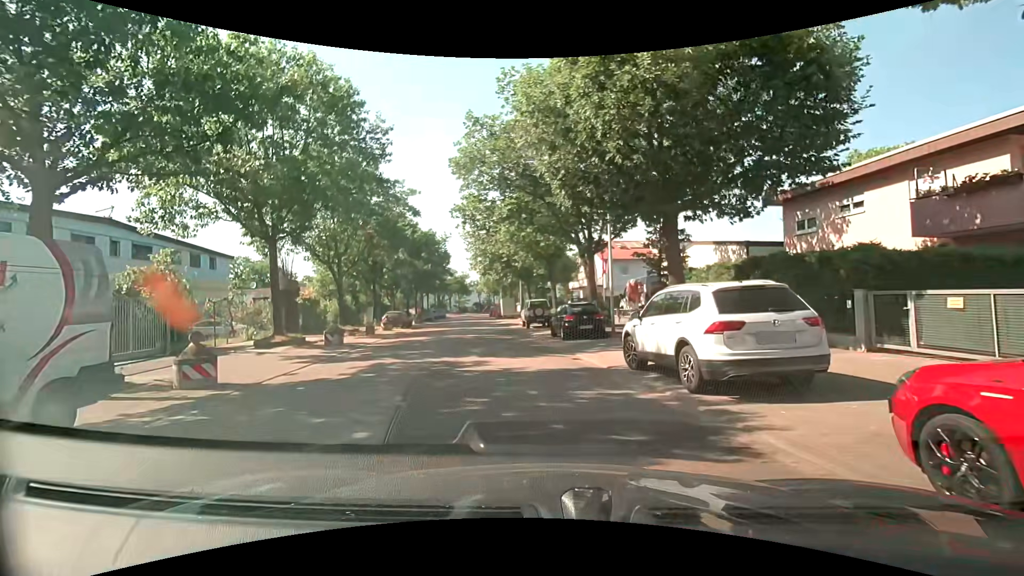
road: residential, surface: asphalt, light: Day
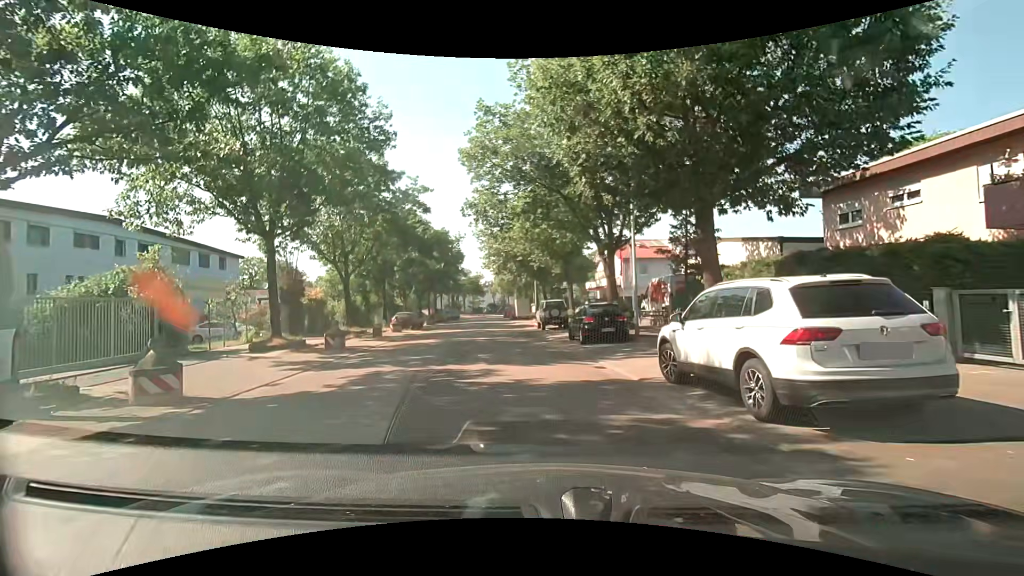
(-0.1, +1.7) m; -3°
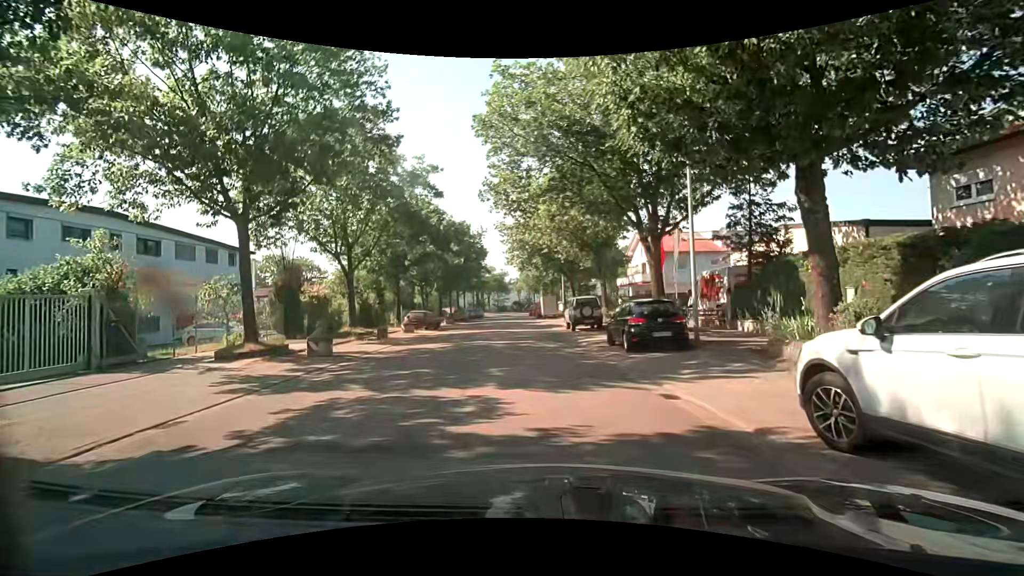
(-0.1, +4.0) m; -5°
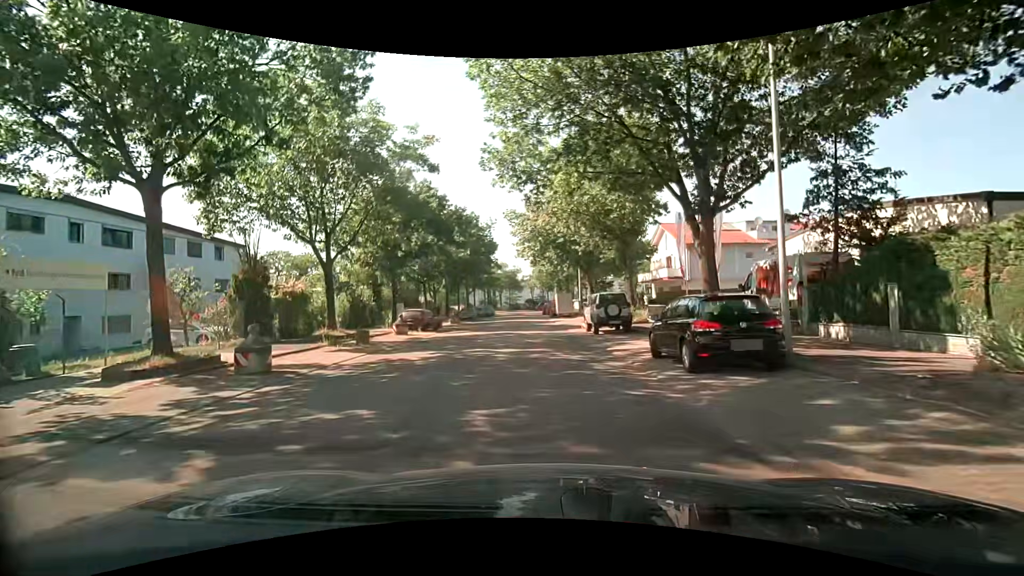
(+0.1, +4.7) m; 0°
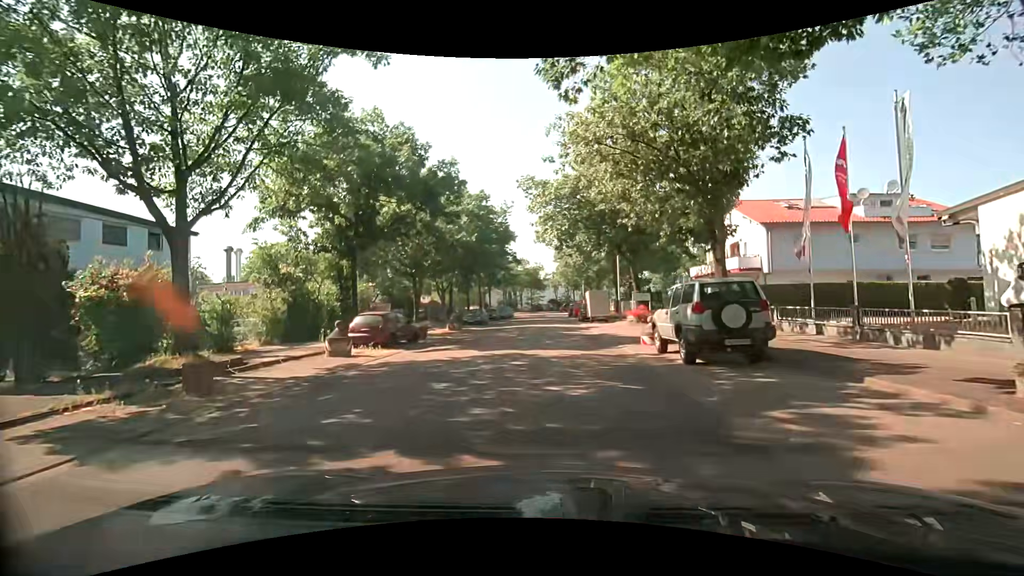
(-0.1, +11.1) m; -2°
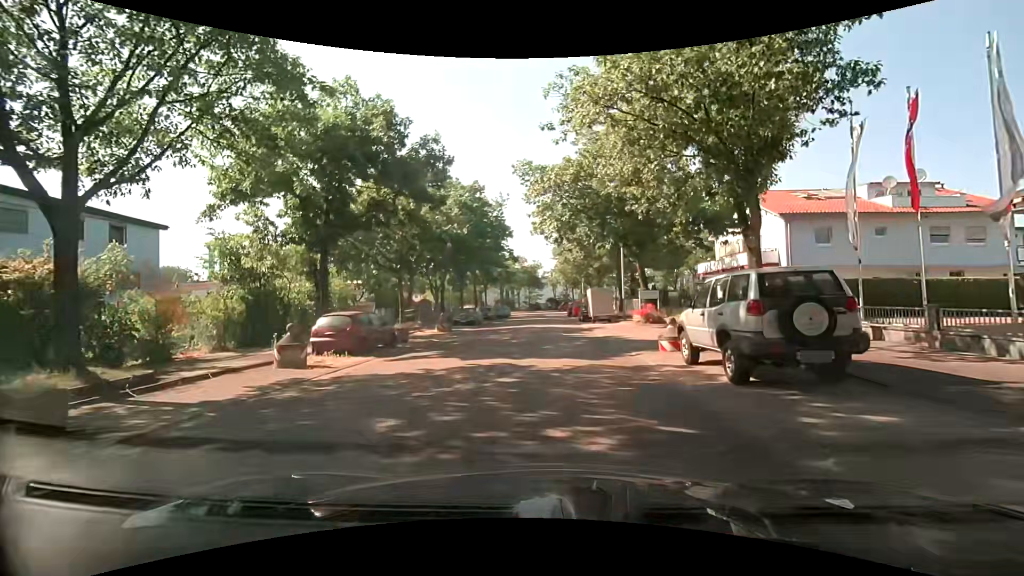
(0.0, +2.9) m; +2°
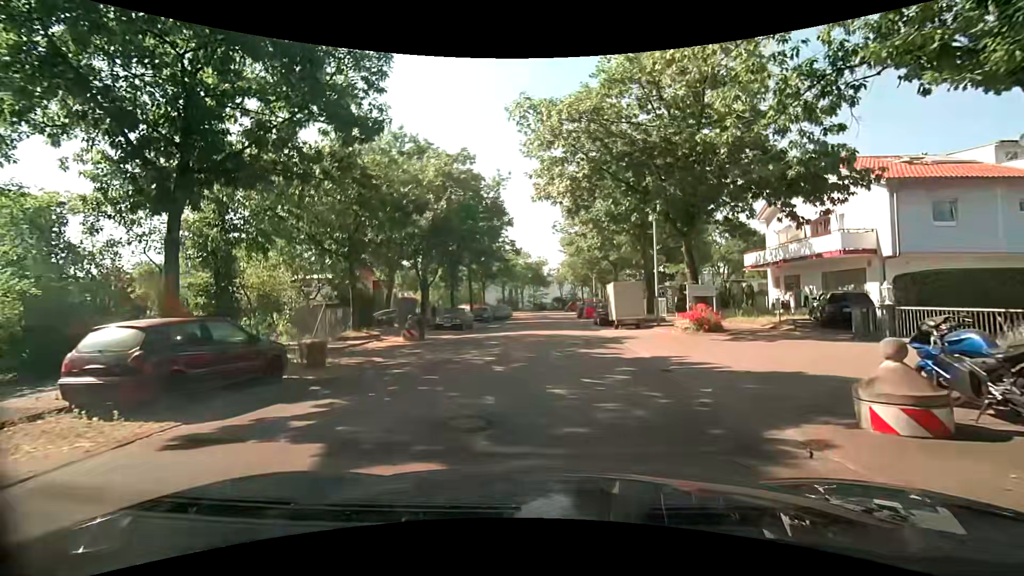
(-0.3, +8.6) m; -1°
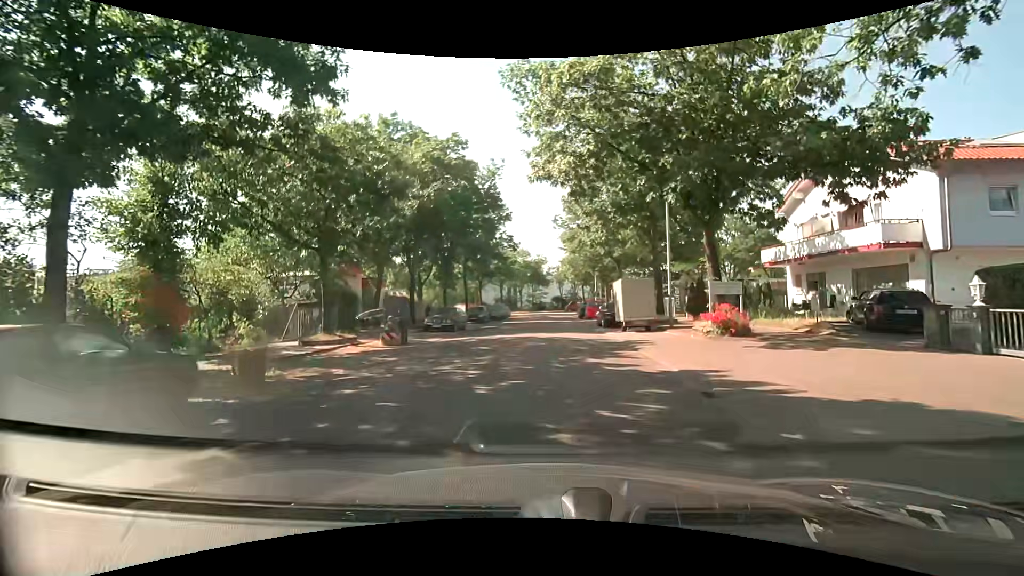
(0.0, +2.8) m; -1°
